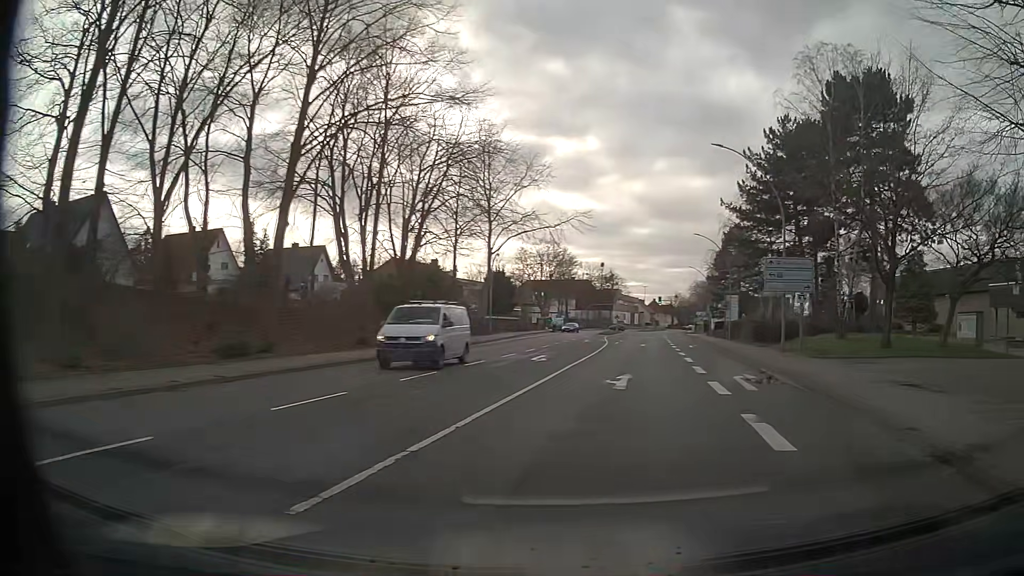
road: primary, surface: asphalt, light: Day
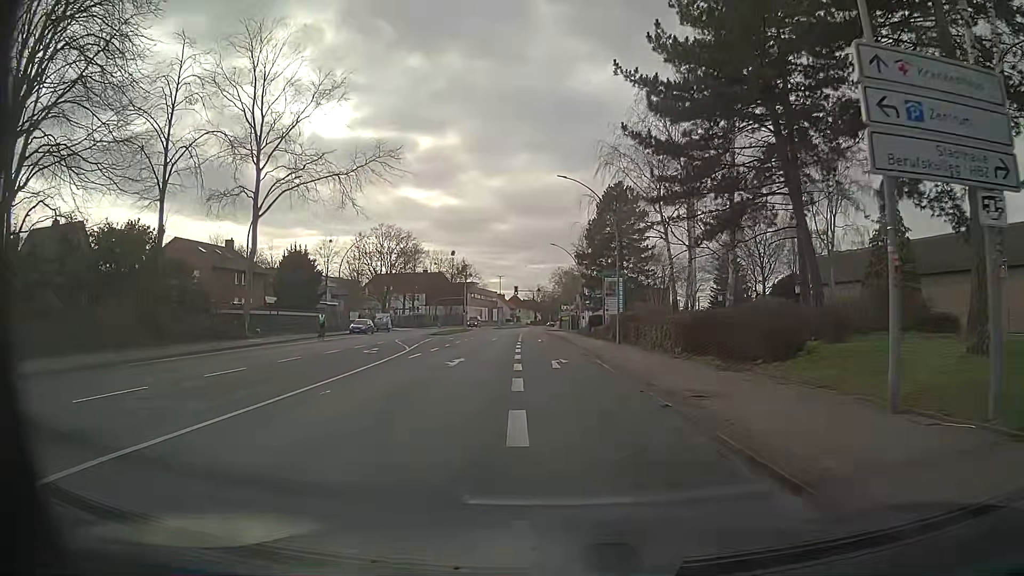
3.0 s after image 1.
(+4.8, +23.9) m; +12°
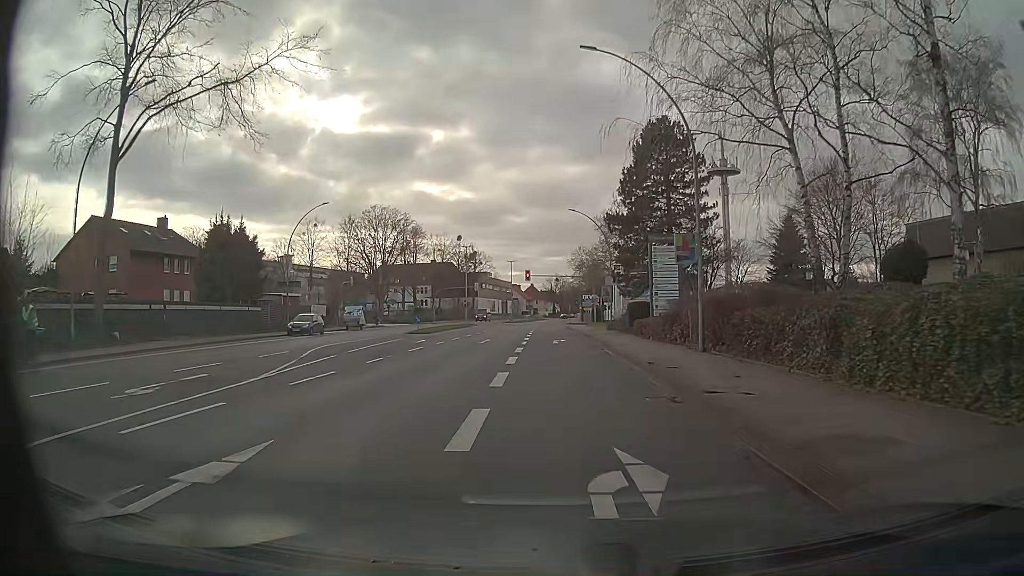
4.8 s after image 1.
(-0.1, +18.8) m; 0°
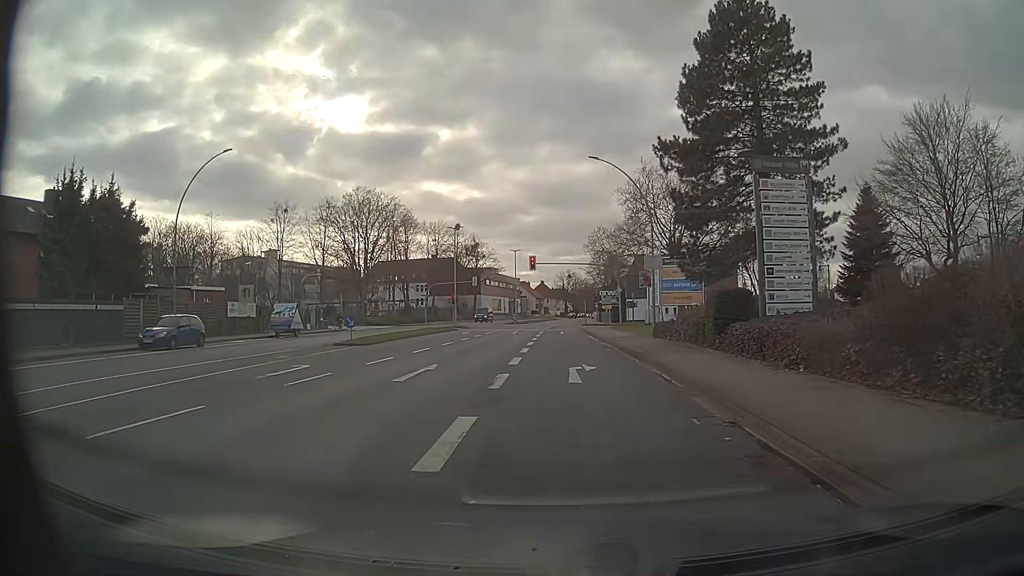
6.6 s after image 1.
(-0.5, +18.6) m; -2°
